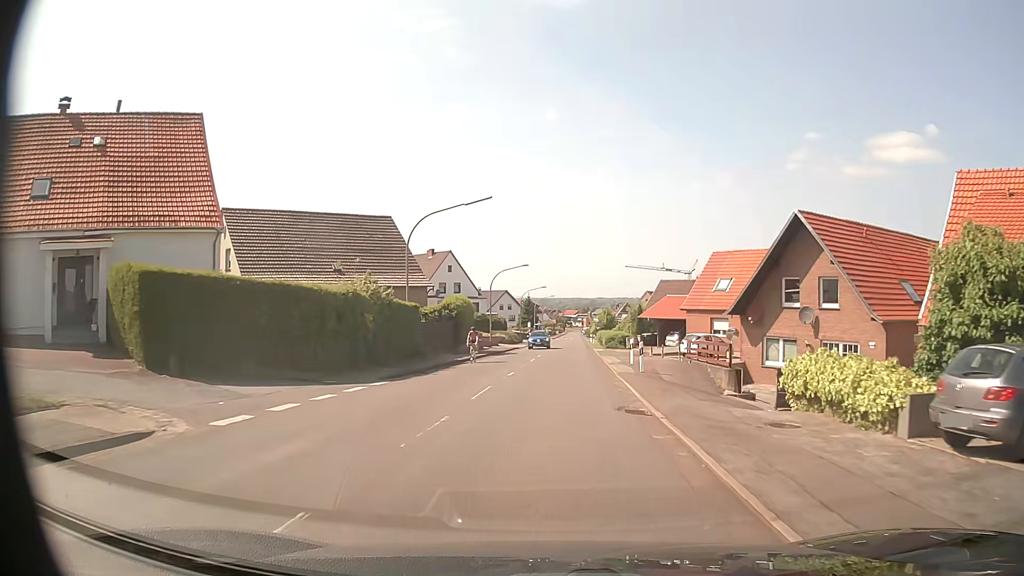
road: secondary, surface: asphalt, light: Day
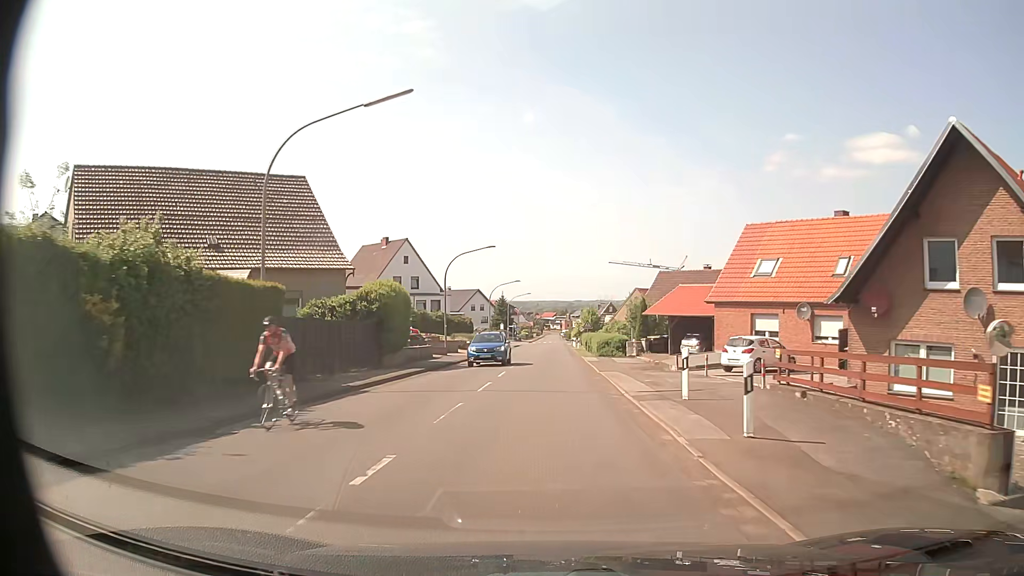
(+0.4, +15.2) m; +2°
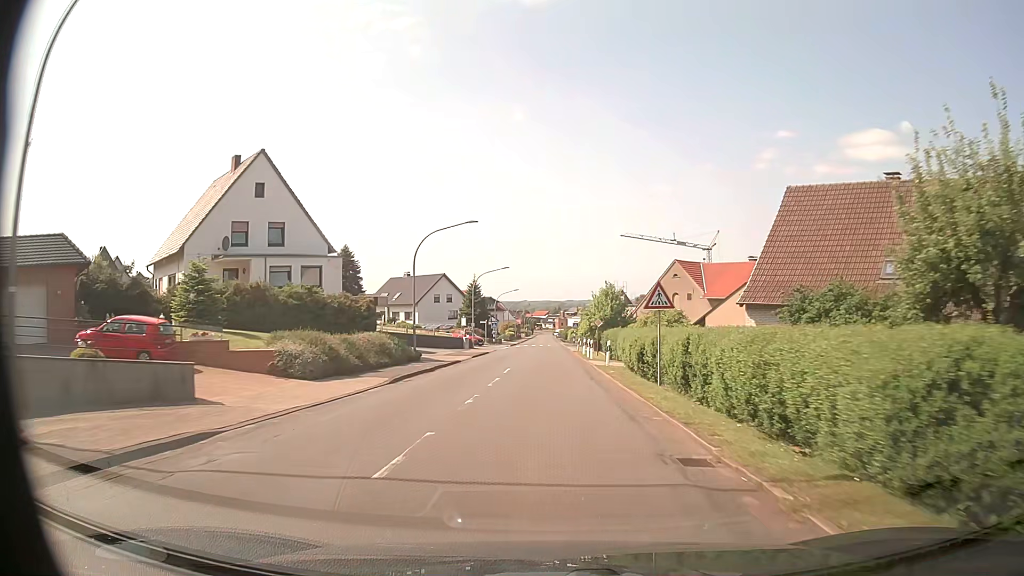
(+0.4, +40.4) m; +1°
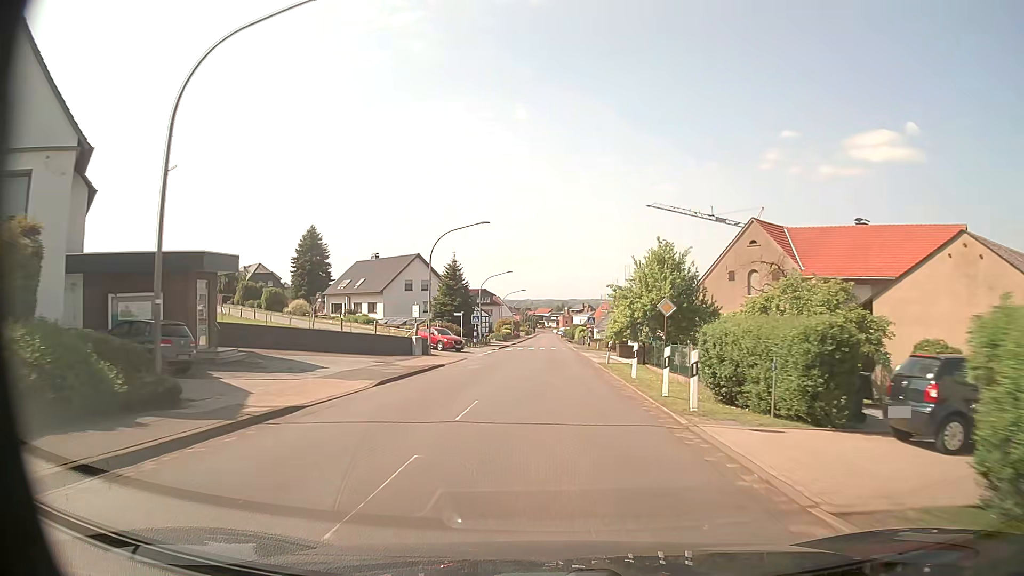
(0.0, +25.8) m; 0°
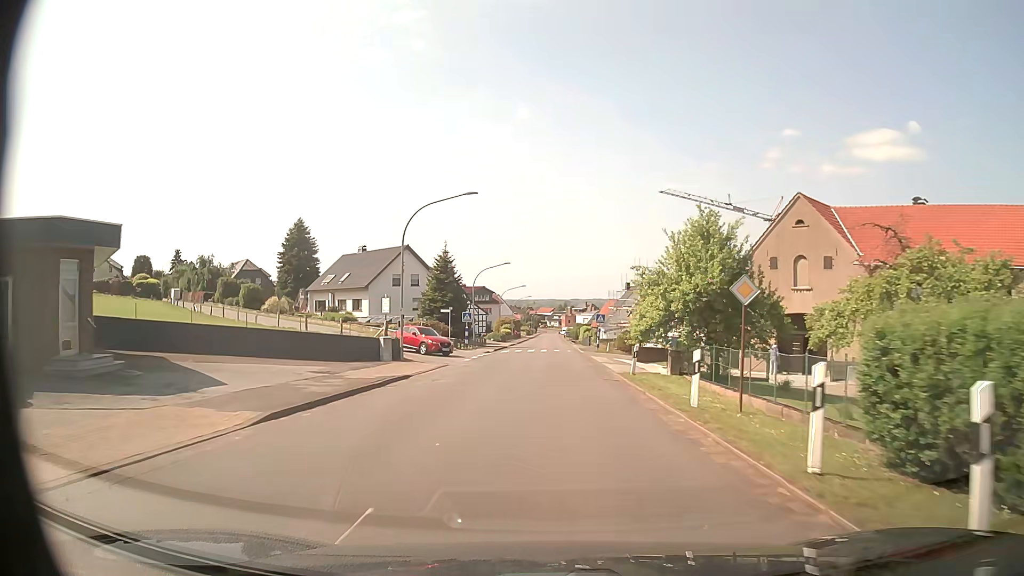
(0.0, +8.2) m; 0°
(0, +10) (0, +20) (0, +30) (0, +40) (0, +50) (0, +60) (0, +70) (+1, +80) (+1, +90) (+1, +100) m
